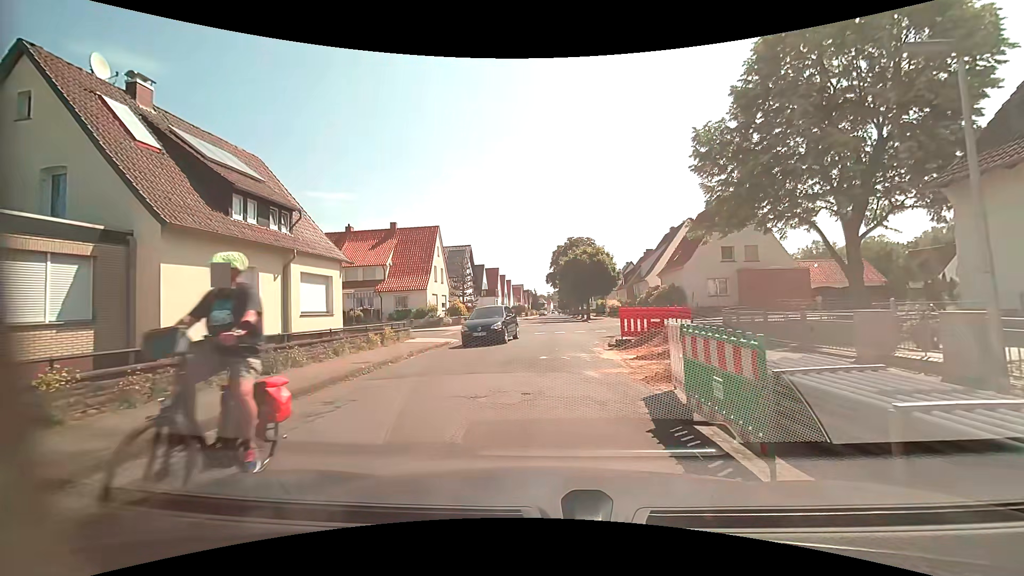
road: residential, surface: asphalt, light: Day
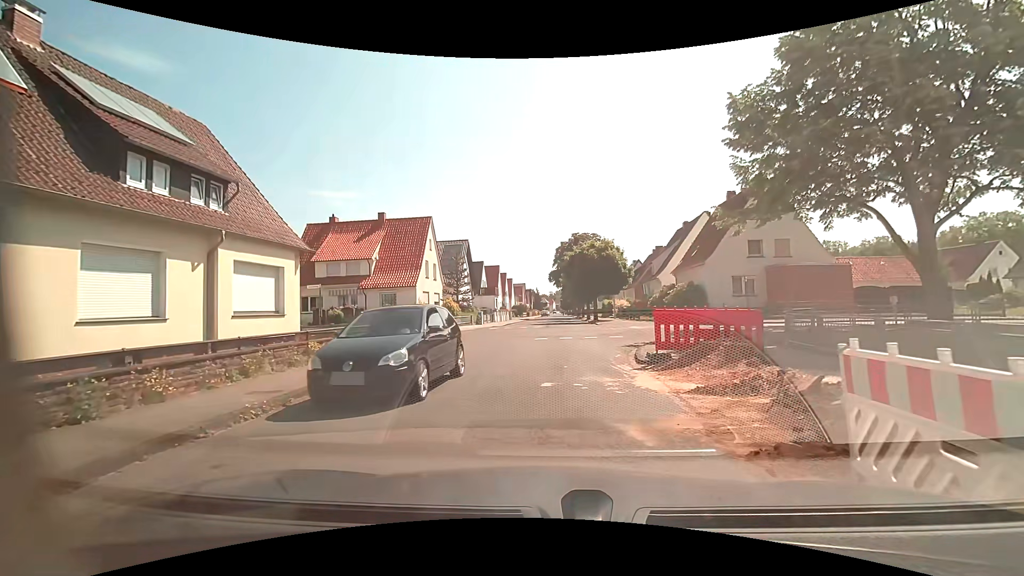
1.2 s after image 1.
(+0.1, +4.5) m; -1°
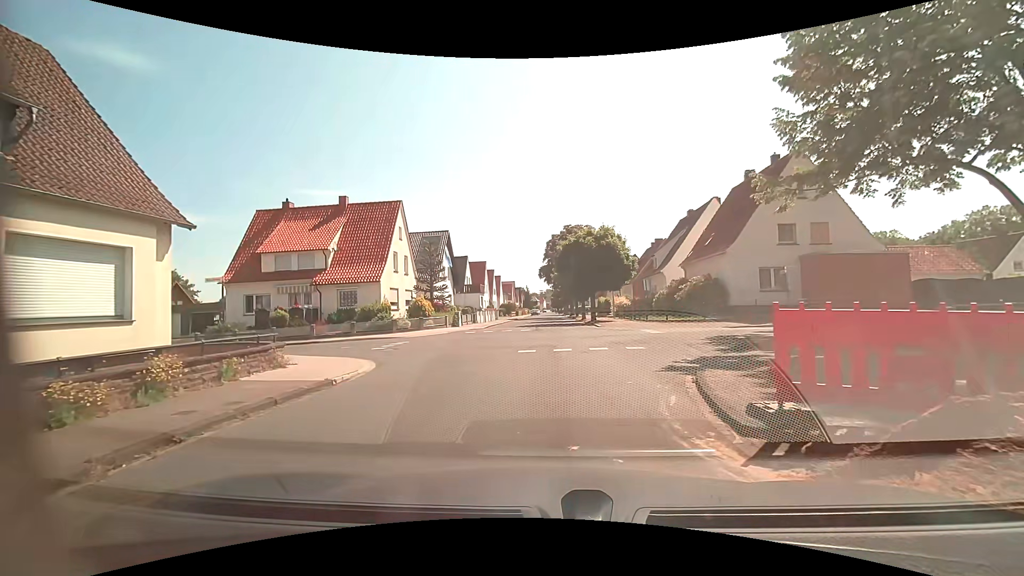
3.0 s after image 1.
(+0.2, +6.3) m; +2°
(0, +10) (0, +20) (-7, +25) (-17, +25) (-27, +25) (-37, +25) (-47, +25) (-57, +25) (-67, +25) (-77, +26) m
